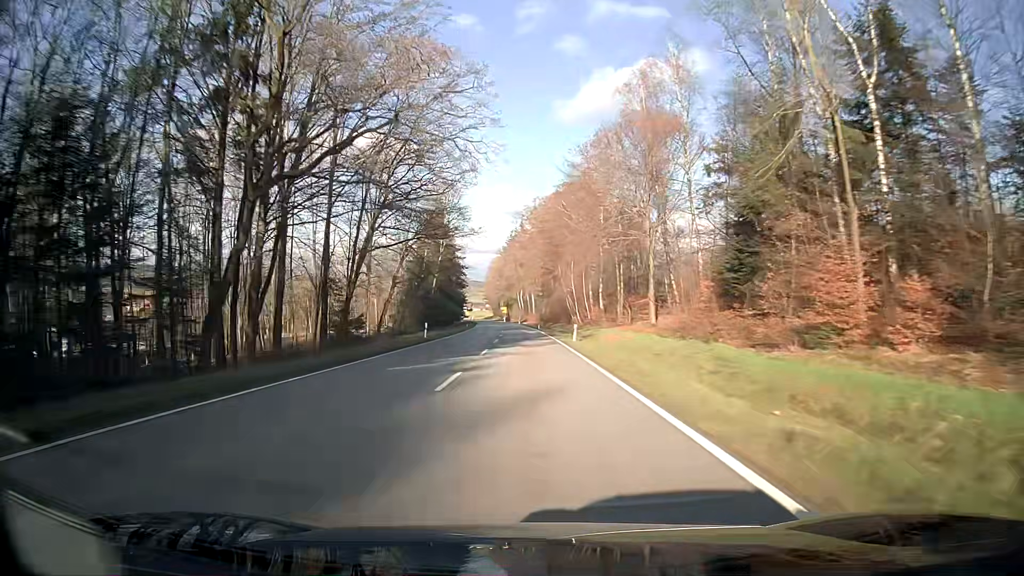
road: secondary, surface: asphalt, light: Day
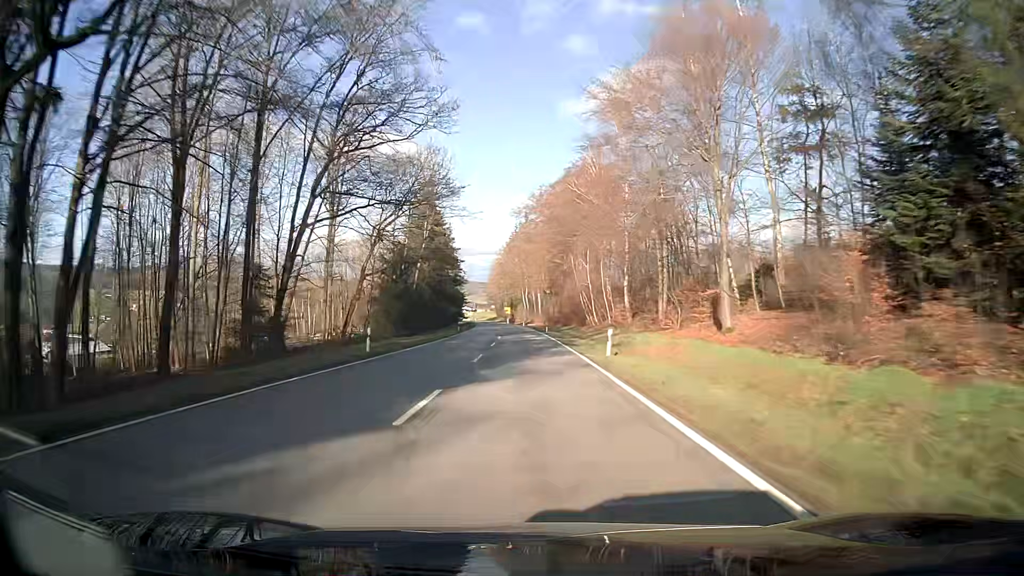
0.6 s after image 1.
(-0.1, +15.8) m; 0°
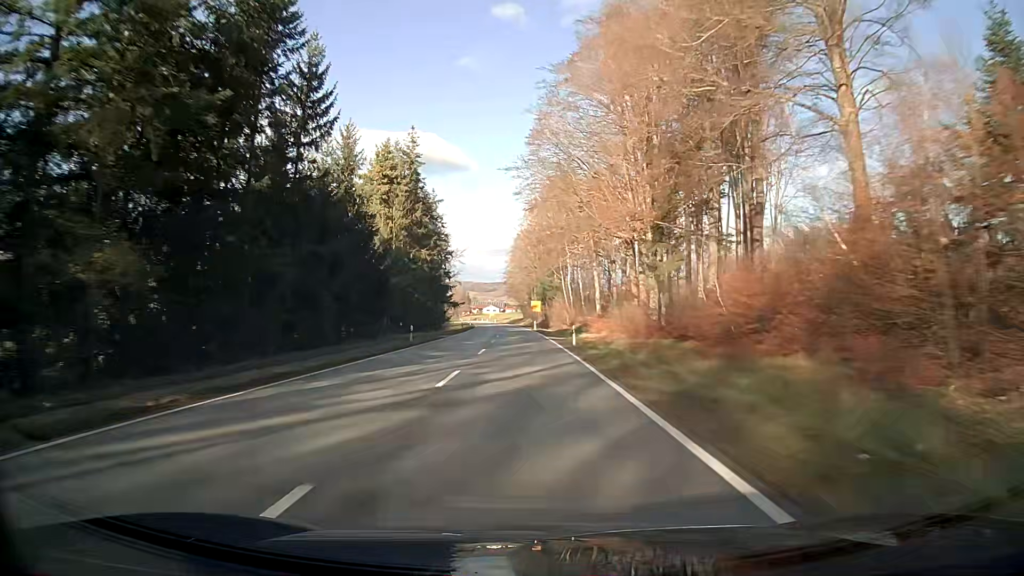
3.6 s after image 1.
(-2.0, +78.9) m; -3°
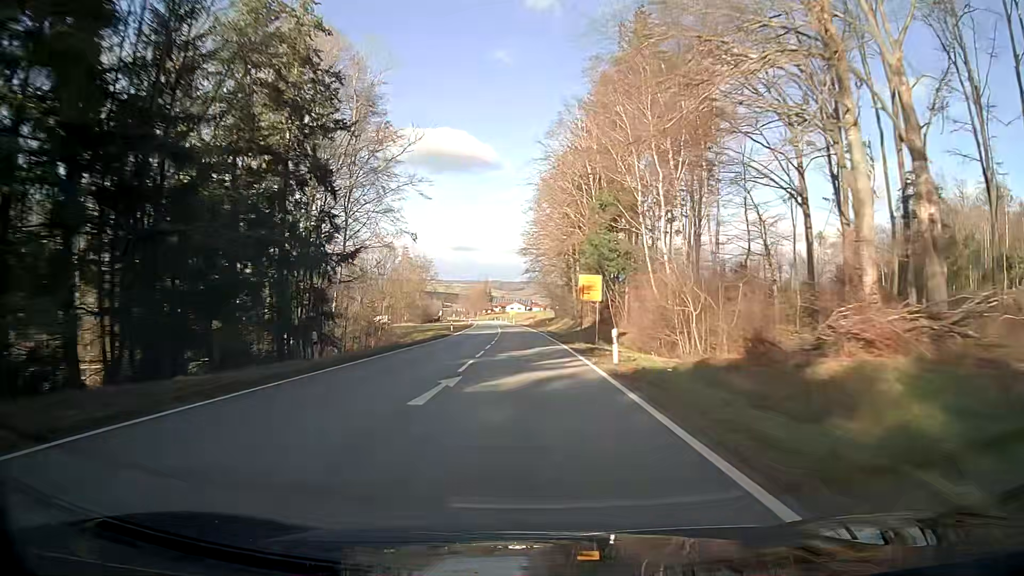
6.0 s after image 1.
(-1.3, +63.1) m; -2°
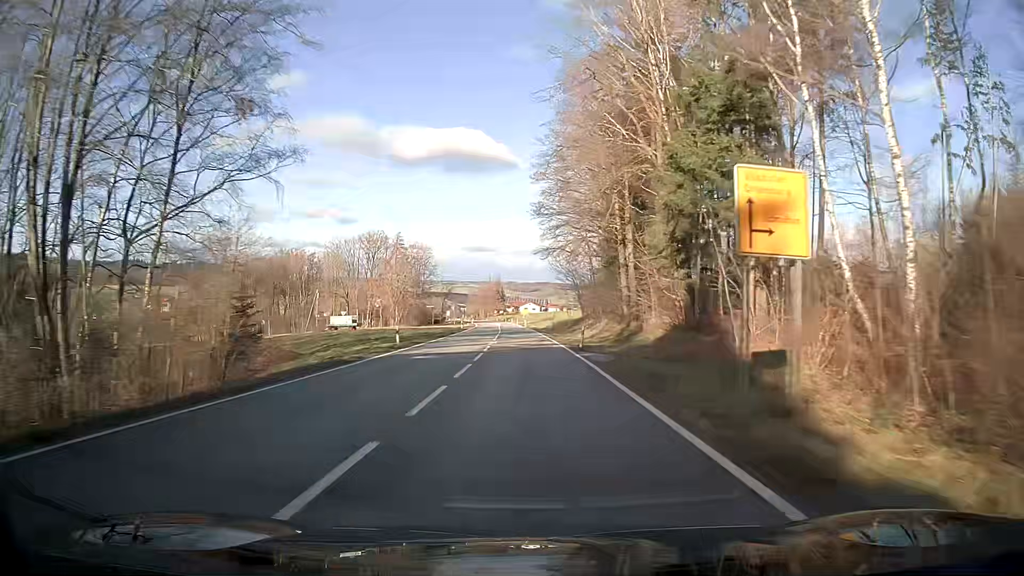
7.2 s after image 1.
(-0.3, +31.6) m; -1°
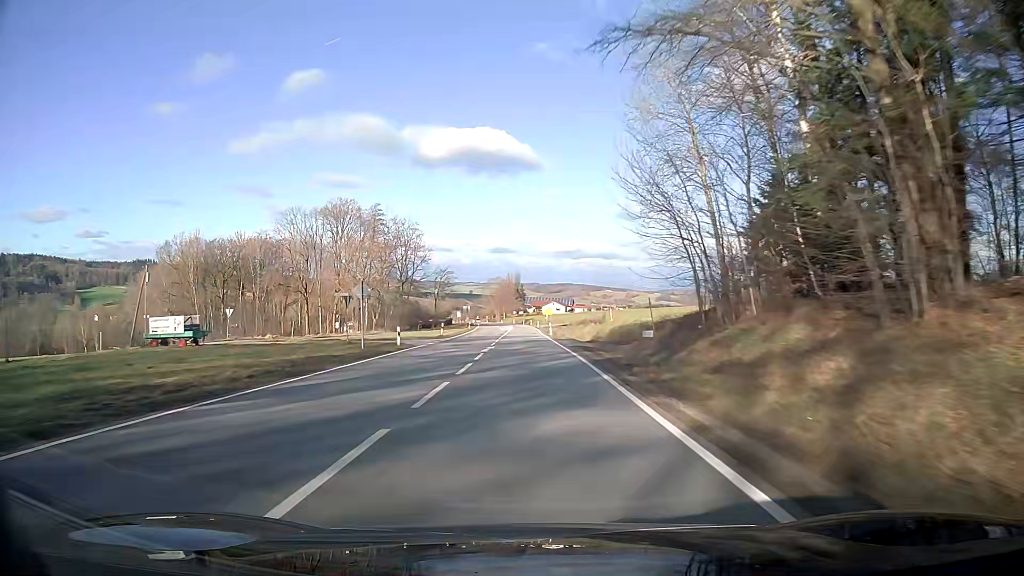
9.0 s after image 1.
(-0.6, +47.4) m; -1°
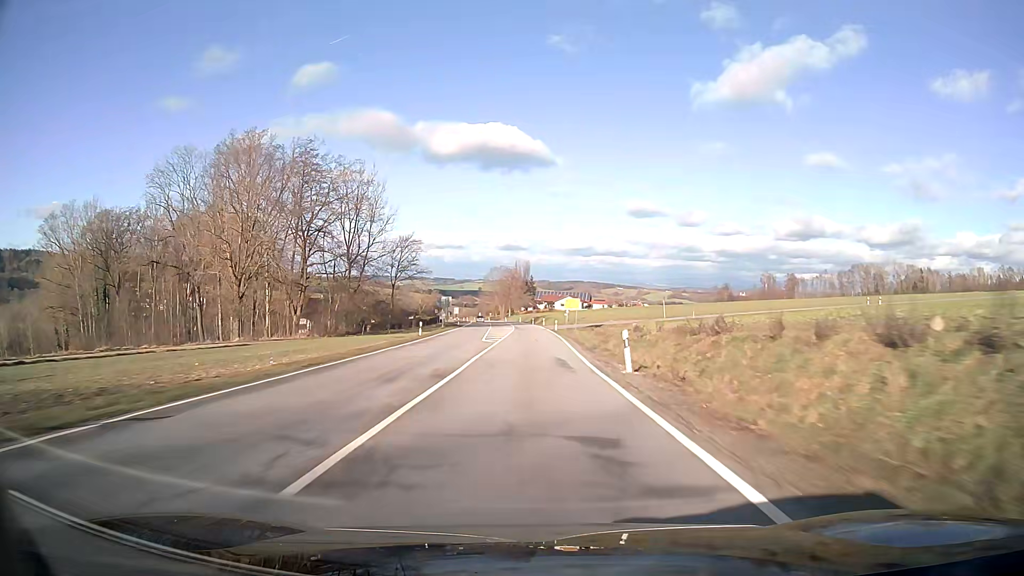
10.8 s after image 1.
(-0.8, +47.4) m; -1°
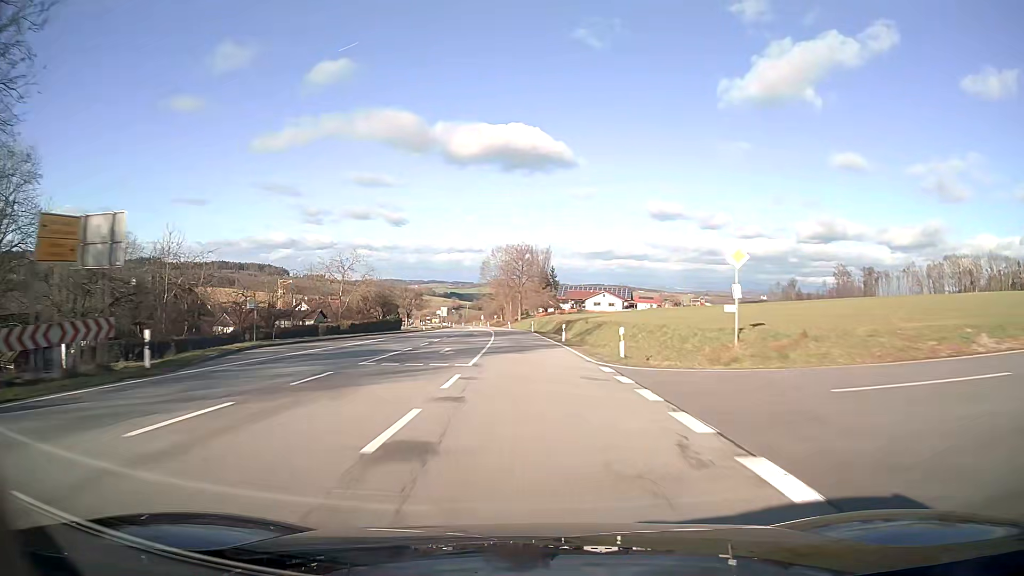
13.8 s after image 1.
(-0.9, +79.0) m; -2°
